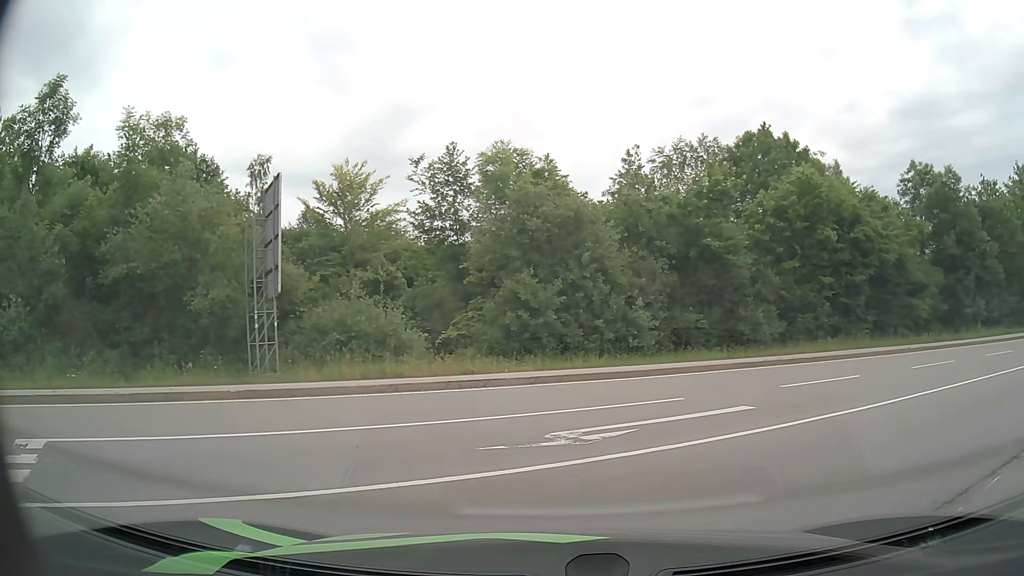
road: secondary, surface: asphalt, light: Day
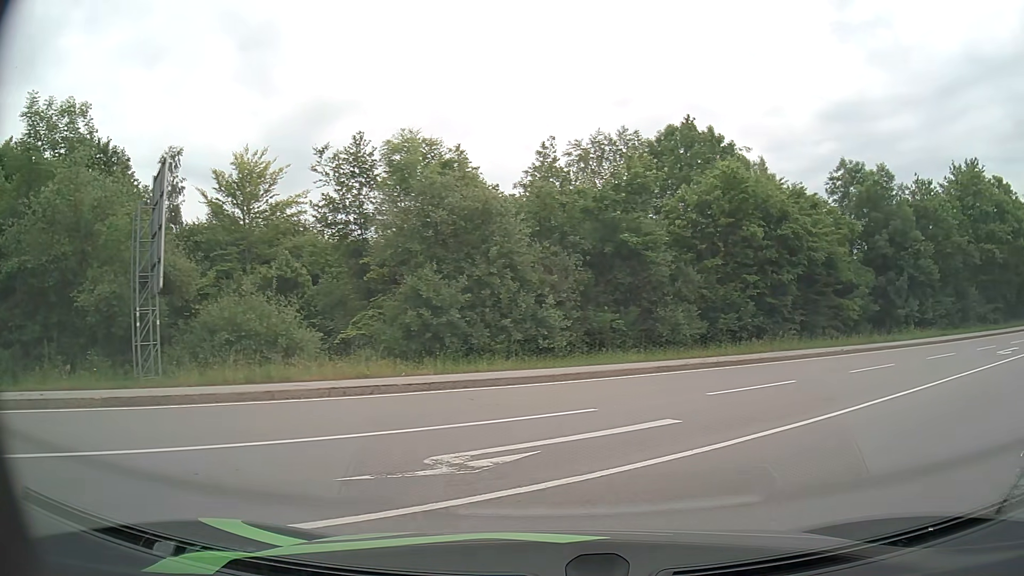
(+0.1, +1.7) m; +6°
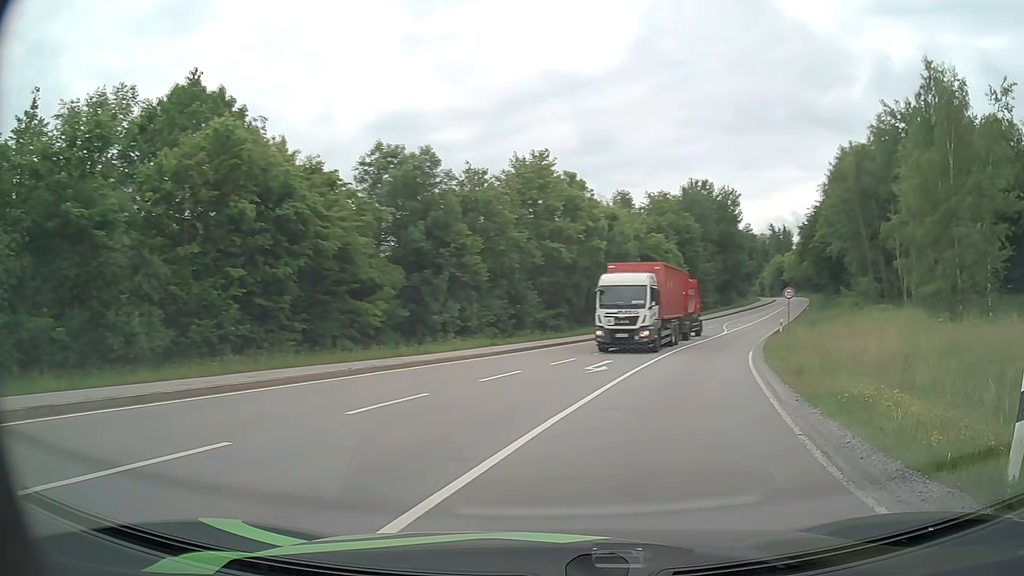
(+2.6, +7.3) m; +40°
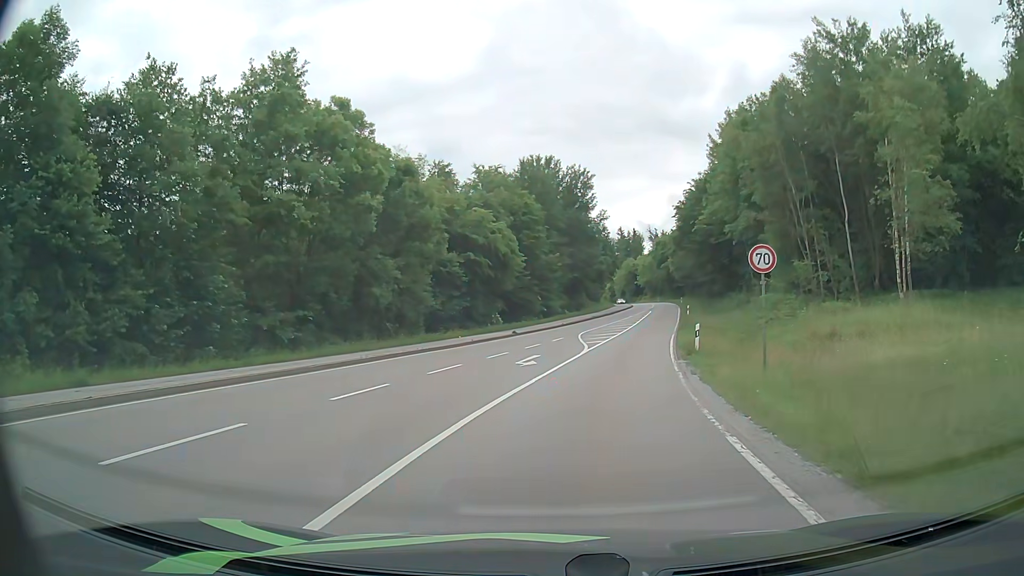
(+4.8, +21.5) m; +14°
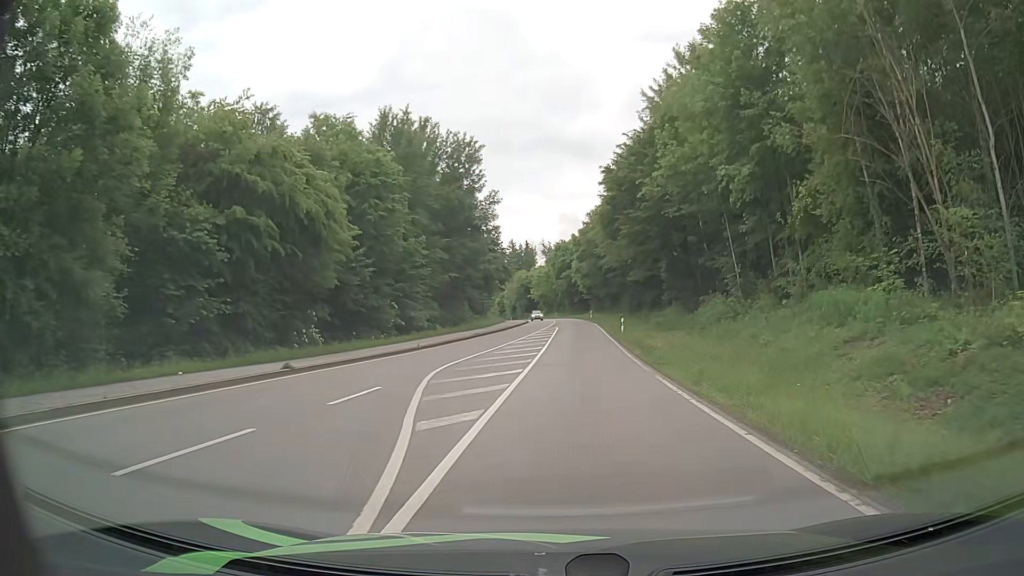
(+1.7, +23.9) m; +9°
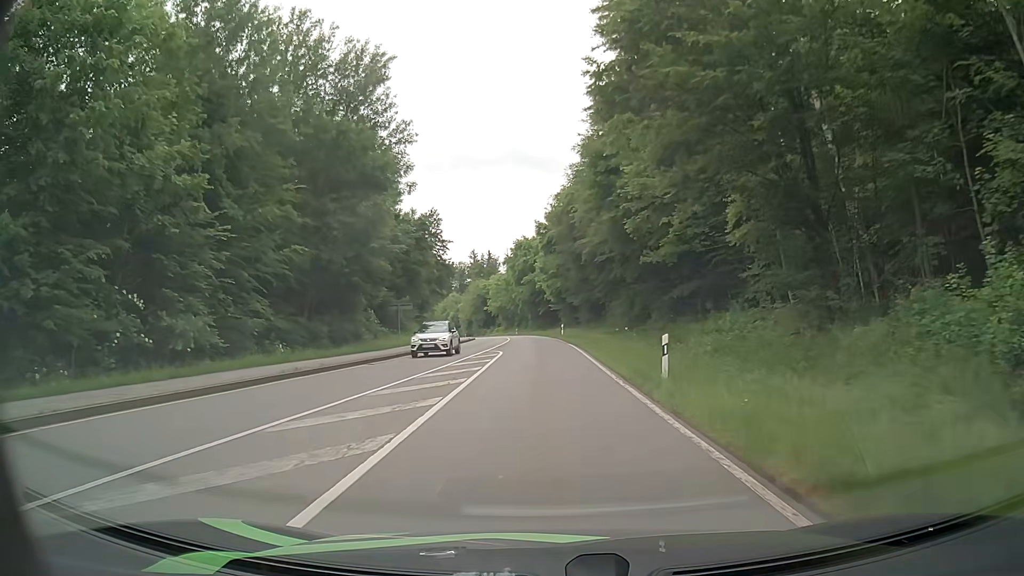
(+1.4, +27.8) m; +3°
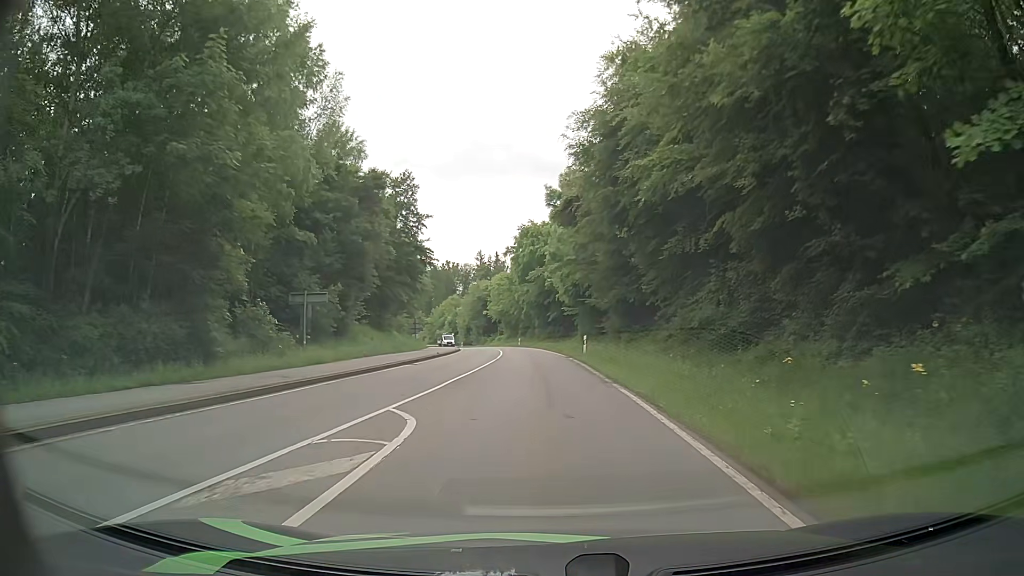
(-0.2, +22.2) m; 0°
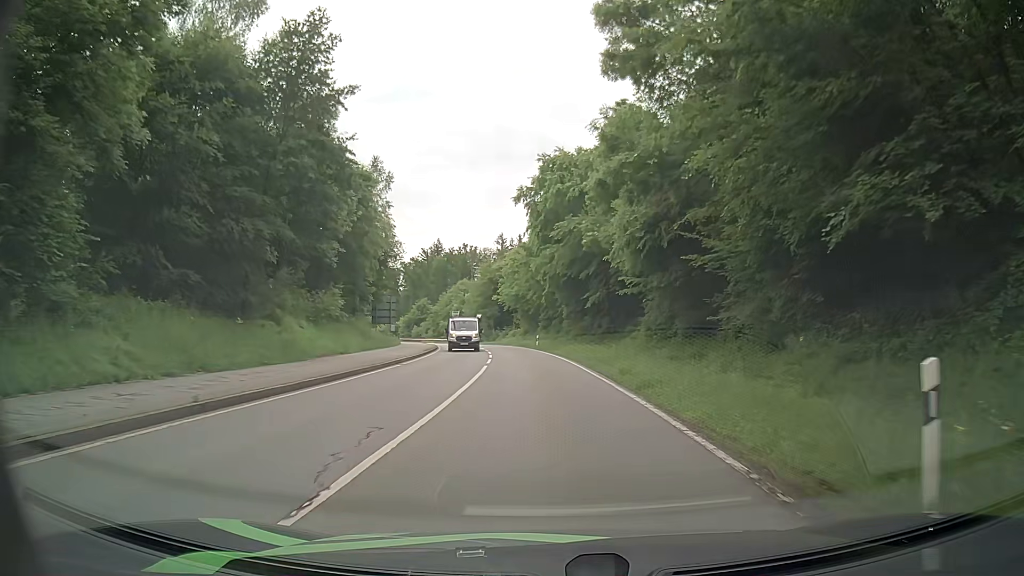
(-1.1, +30.7) m; -3°
(0, +10) (0, +20) (-1, +30) (-1, +40) (-3, +50) (-4, +60) (-6, +70) (-8, +79) (-11, +89) (-13, +99) m
